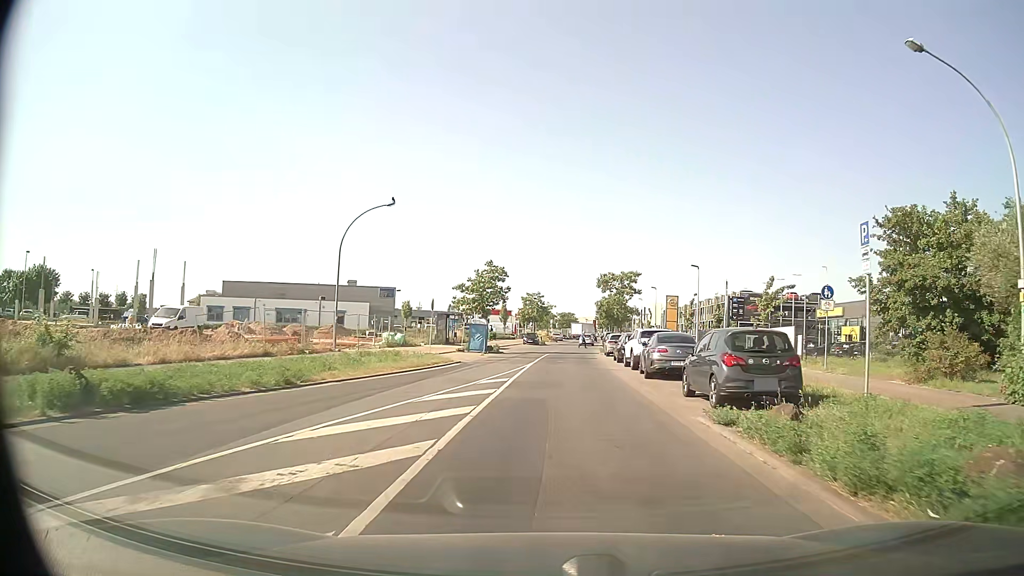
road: tertiary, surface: asphalt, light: Day
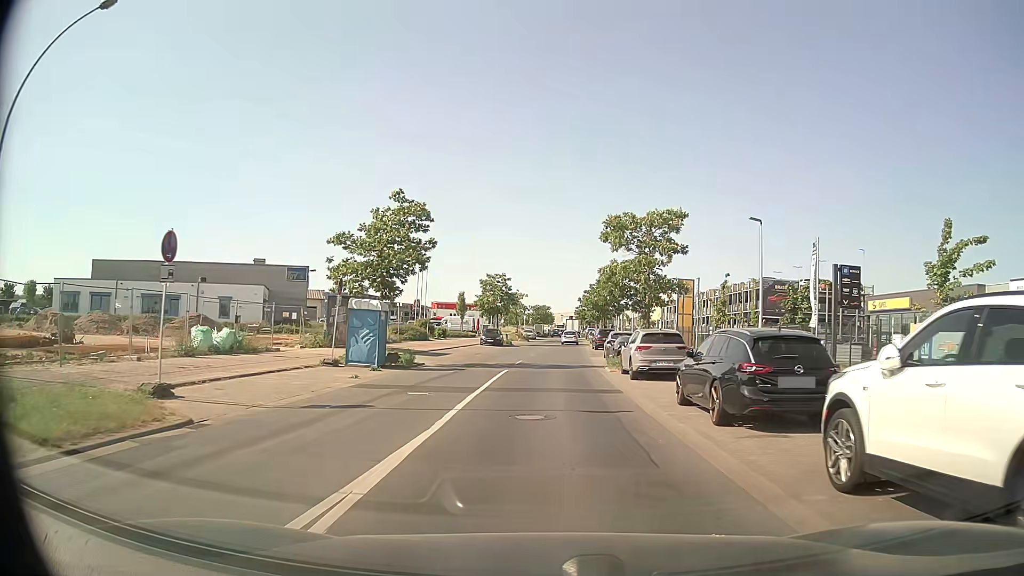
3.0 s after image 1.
(+0.8, +23.7) m; +3°
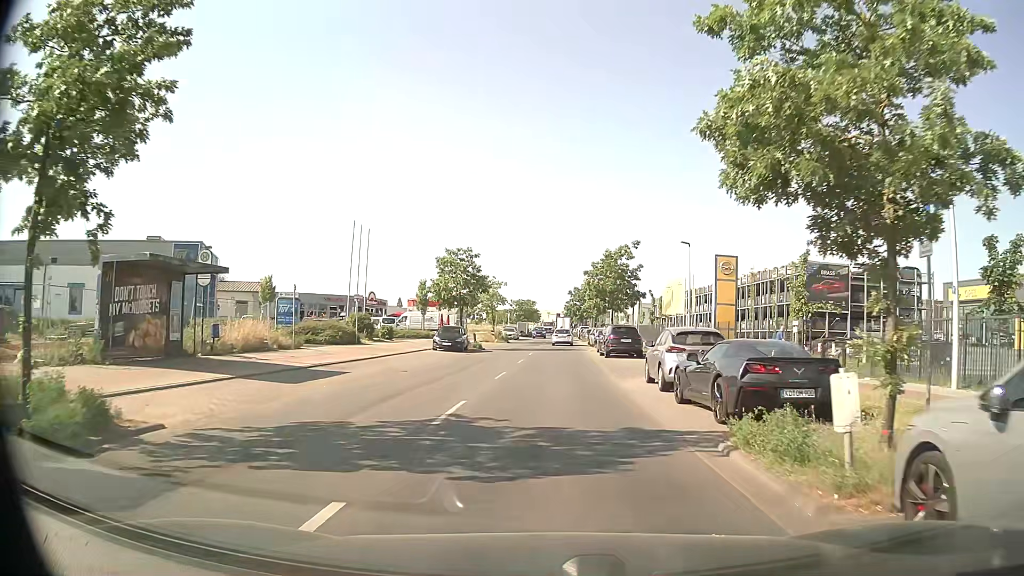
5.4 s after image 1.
(0.0, +18.8) m; +1°
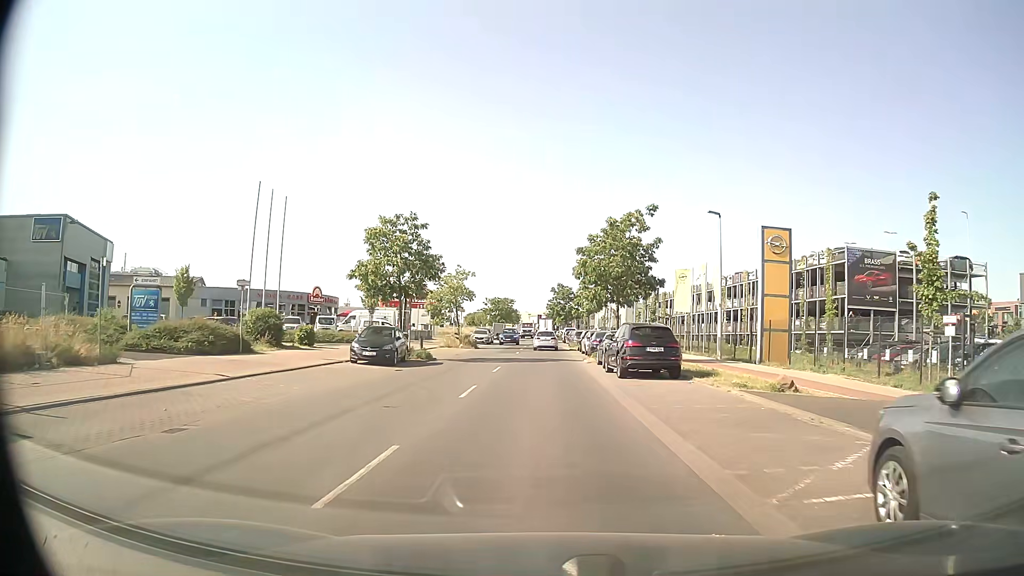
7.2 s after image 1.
(+0.1, +13.7) m; +1°
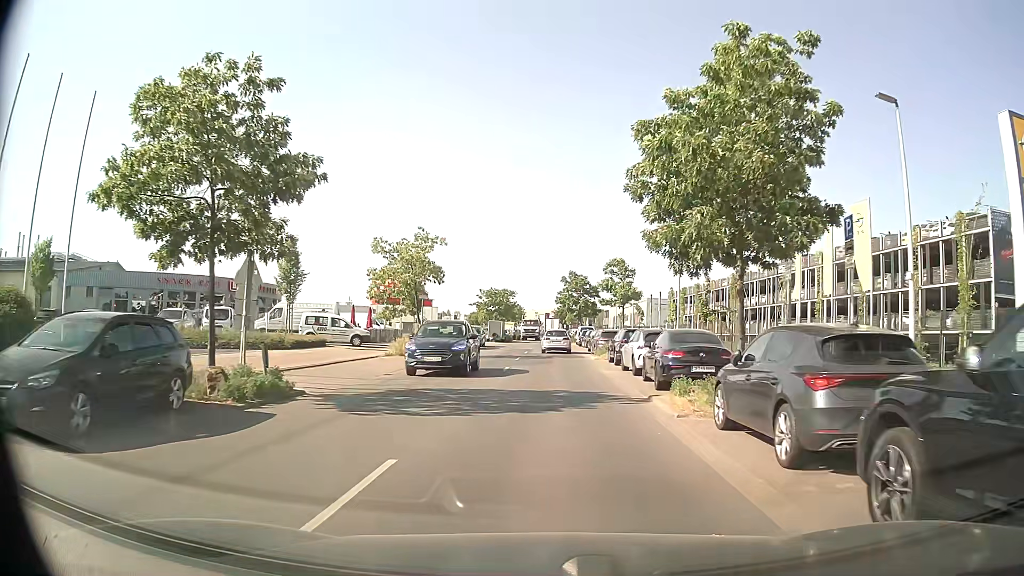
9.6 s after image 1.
(0.0, +19.2) m; -1°
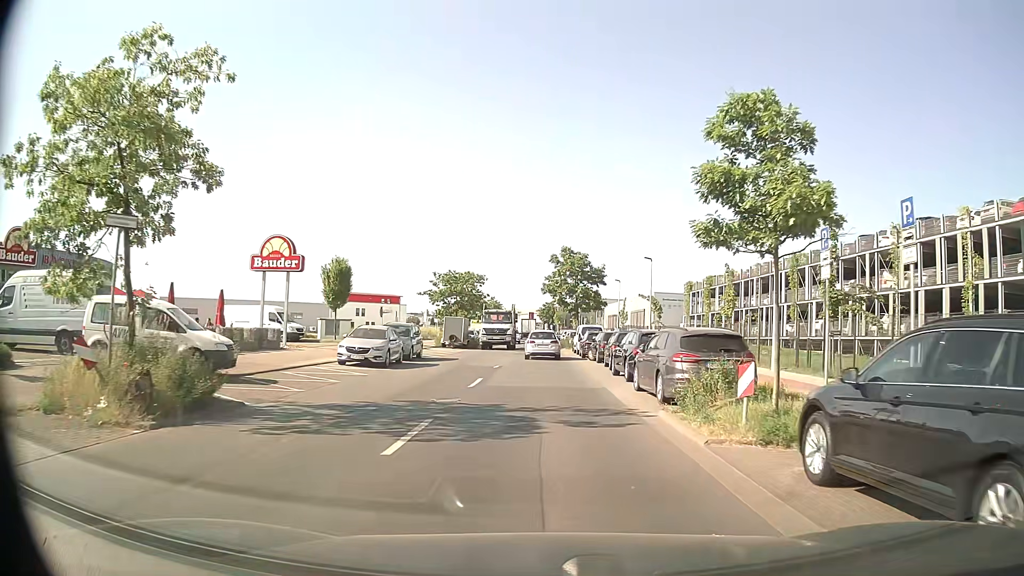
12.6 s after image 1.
(+0.3, +23.7) m; +2°
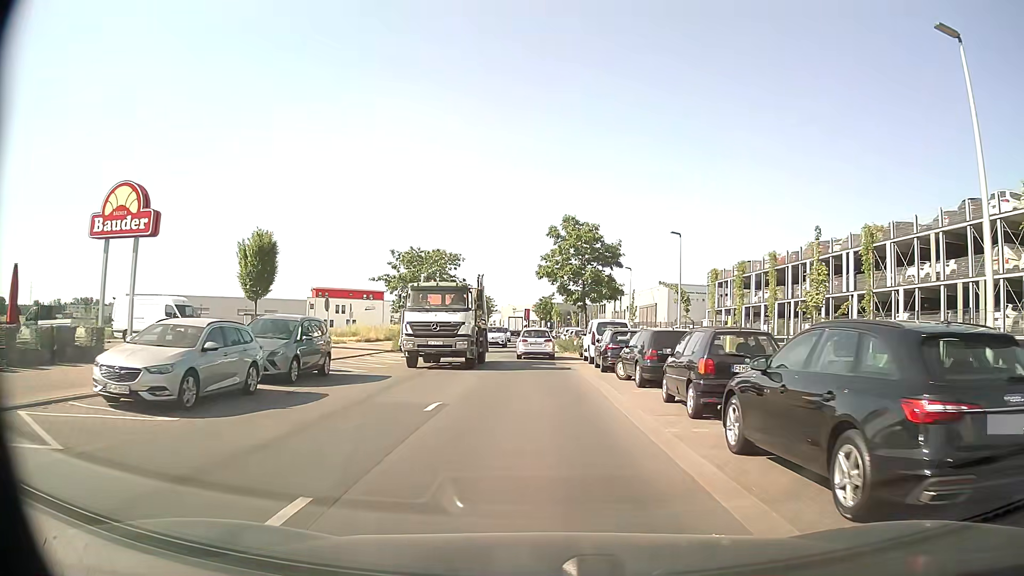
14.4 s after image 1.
(0.0, +14.1) m; 0°
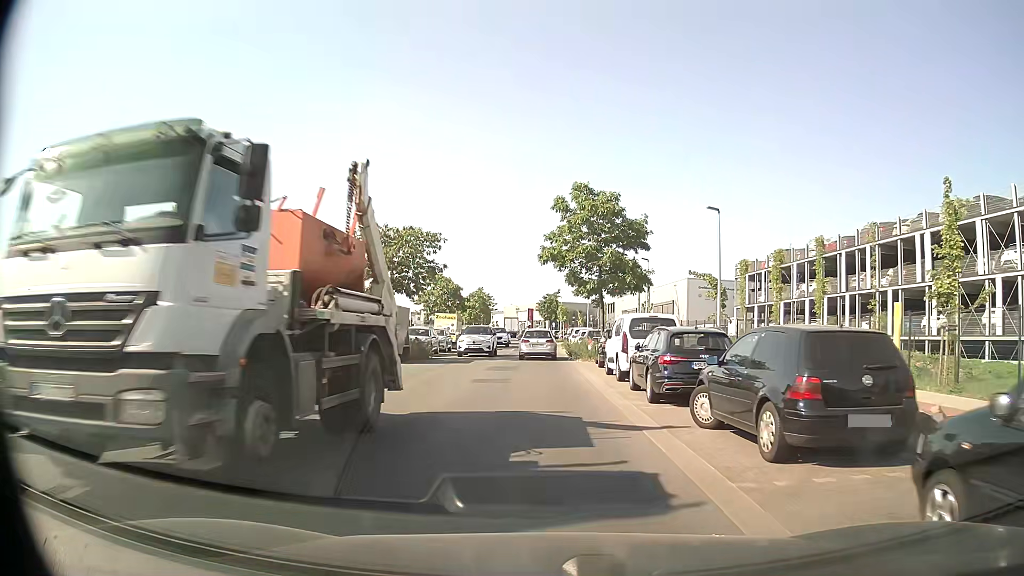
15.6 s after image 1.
(0.0, +9.4) m; -1°
(0, +10) (0, +20) (0, +30) (0, +40) (0, +50) (0, +60) (0, +70) (-1, +80) (-1, +90) (-2, +100) m
